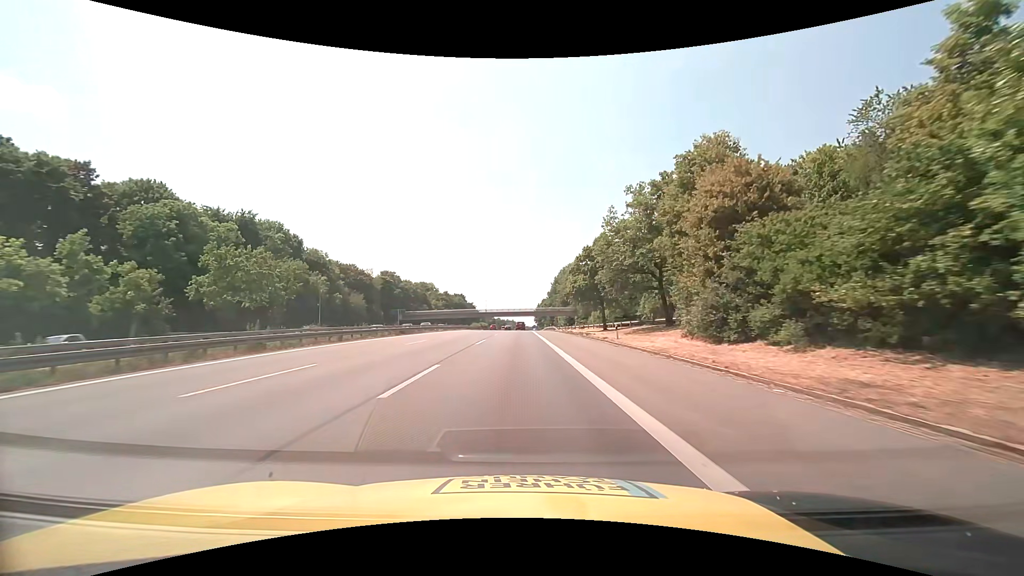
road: motorway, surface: asphalt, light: Day
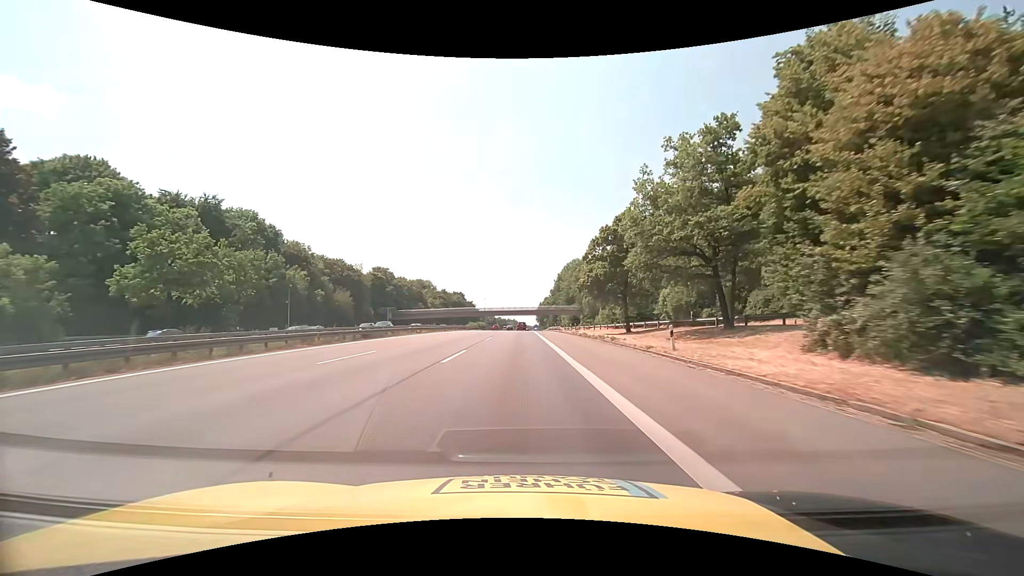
(0.0, +11.8) m; 0°
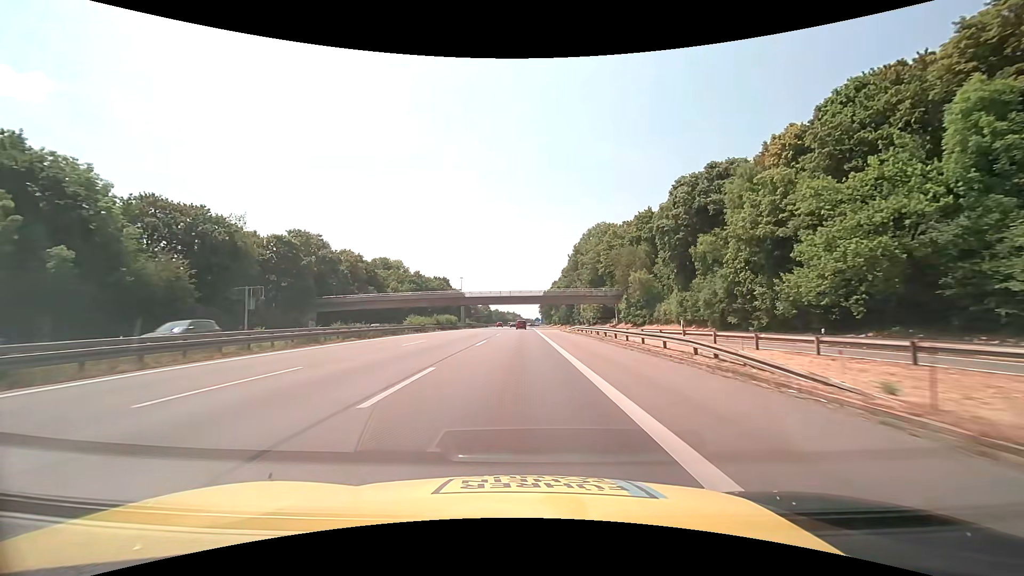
(0.0, +62.2) m; 0°
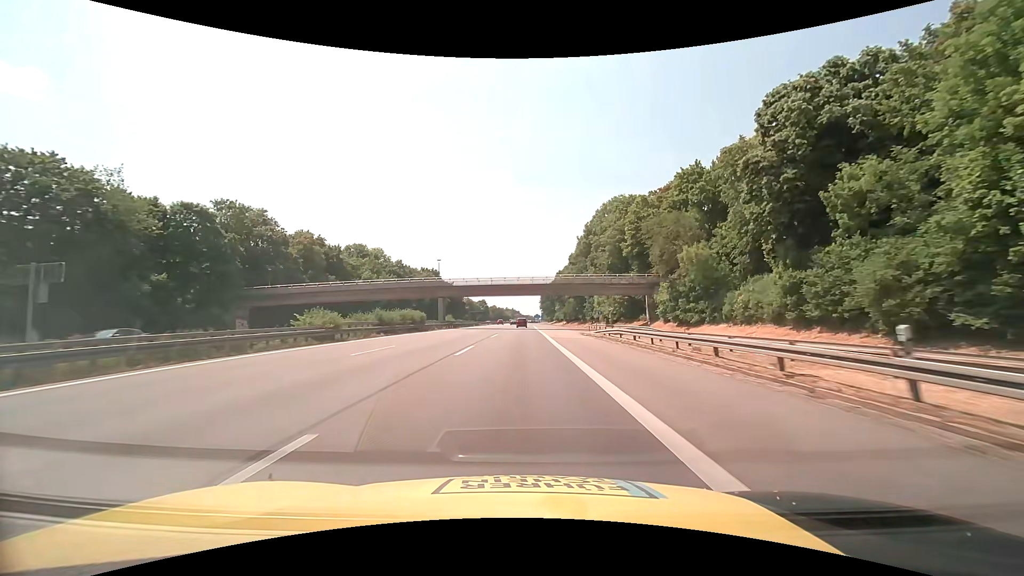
(0.0, +25.9) m; 0°
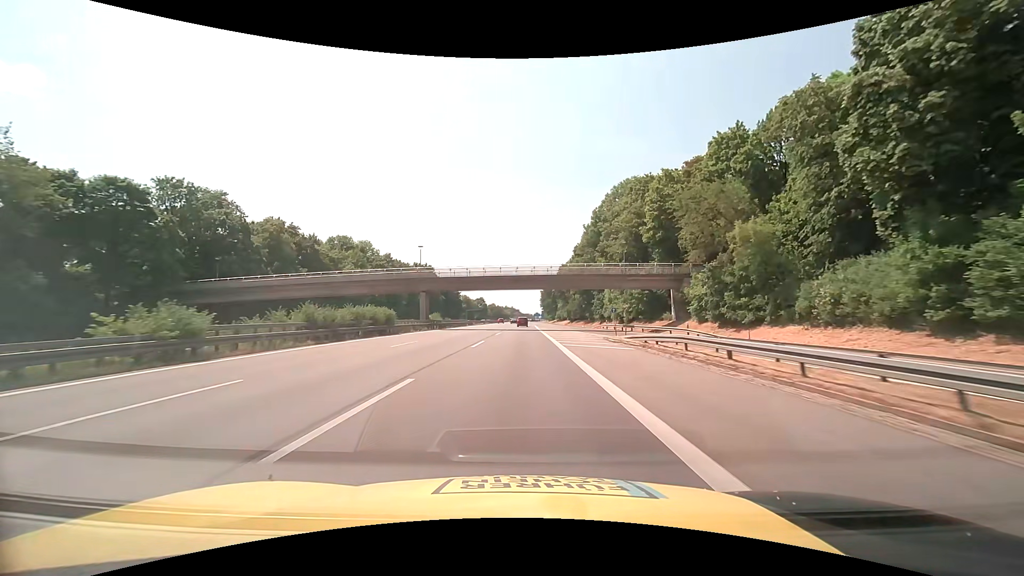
(0.0, +13.0) m; 0°
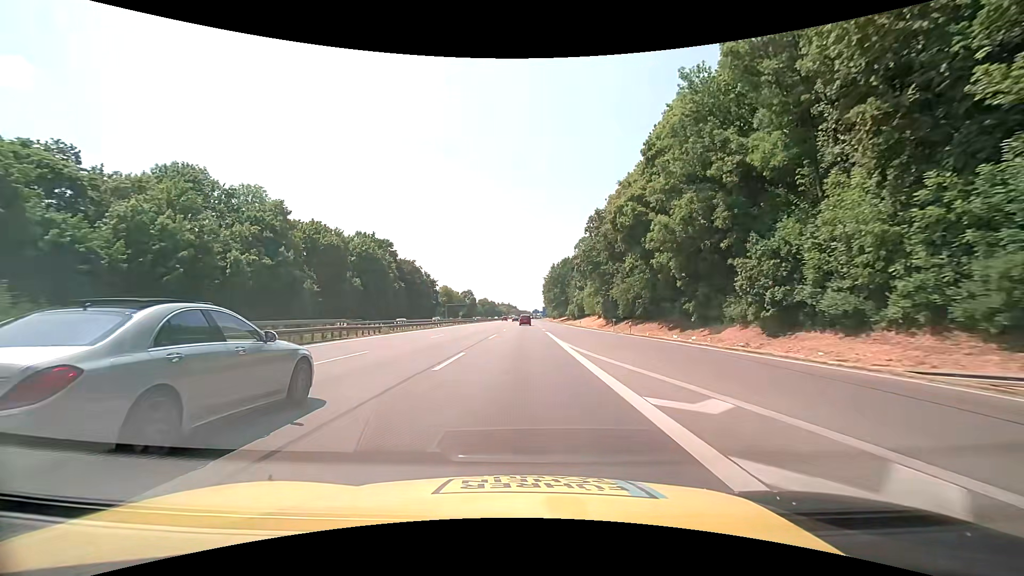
(+0.2, +64.2) m; +1°
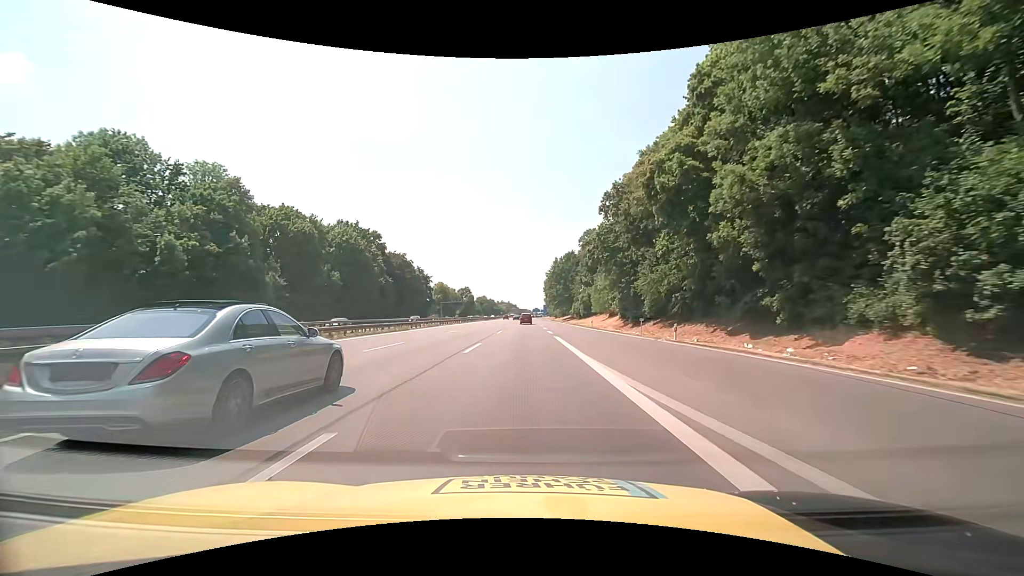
(-0.2, +12.7) m; -1°
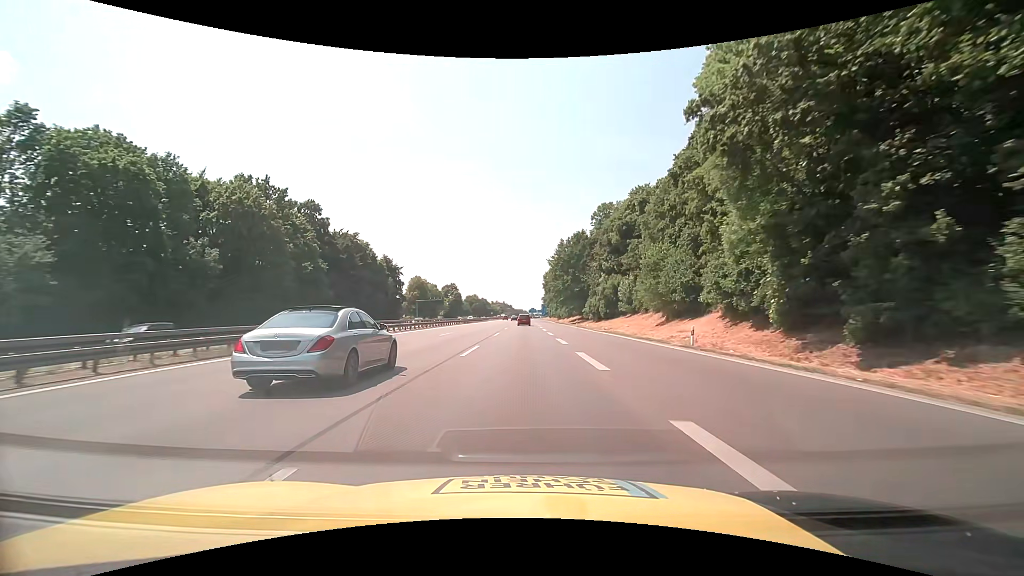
(0.0, +38.2) m; 0°
(0, +10) (0, +20) (0, +30) (0, +40) (0, +50) (0, +60) (+1, +70) (+1, +80) (+1, +90) (+1, +100) m
